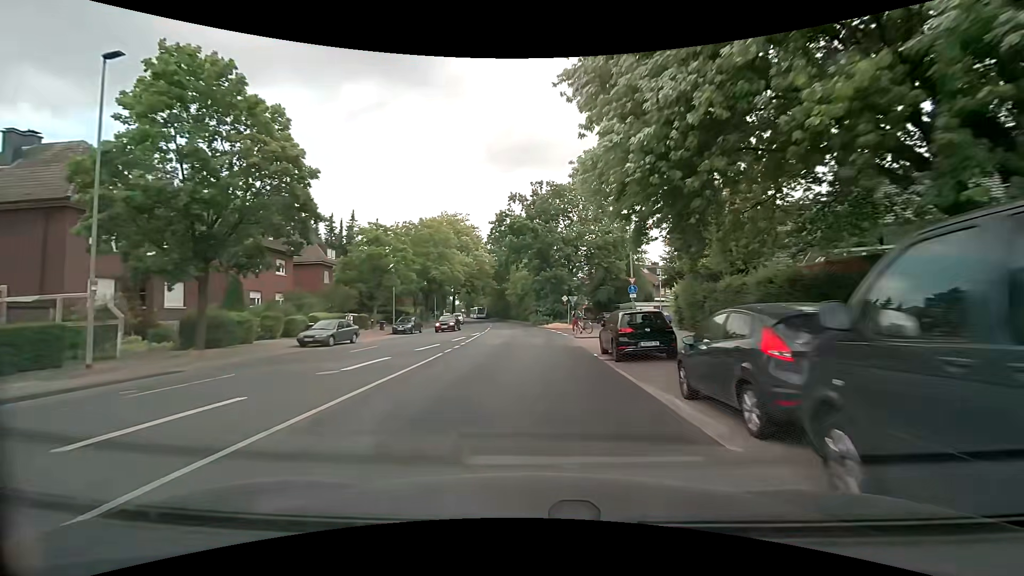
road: tertiary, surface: asphalt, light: Day
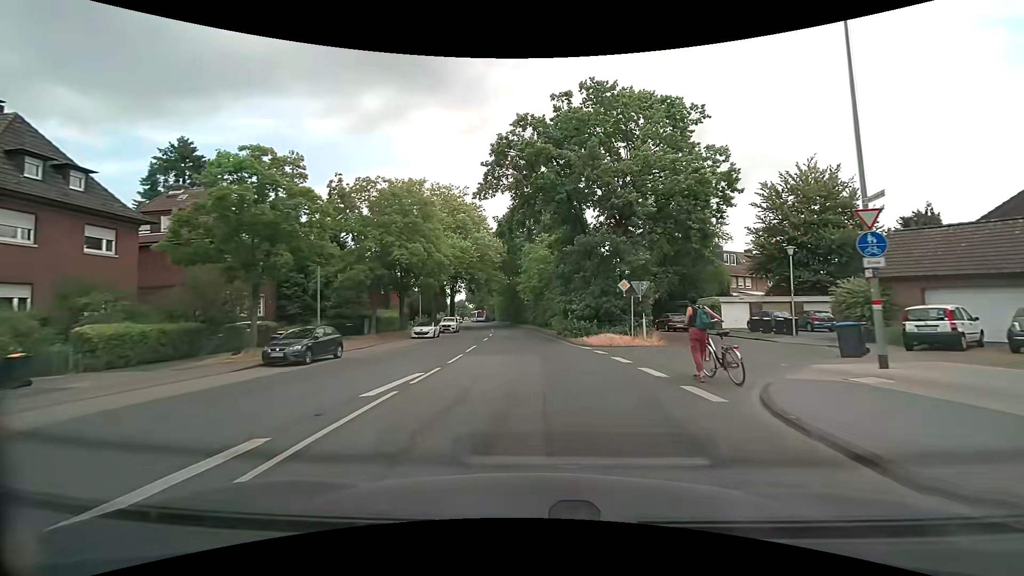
(-0.7, +22.3) m; -2°
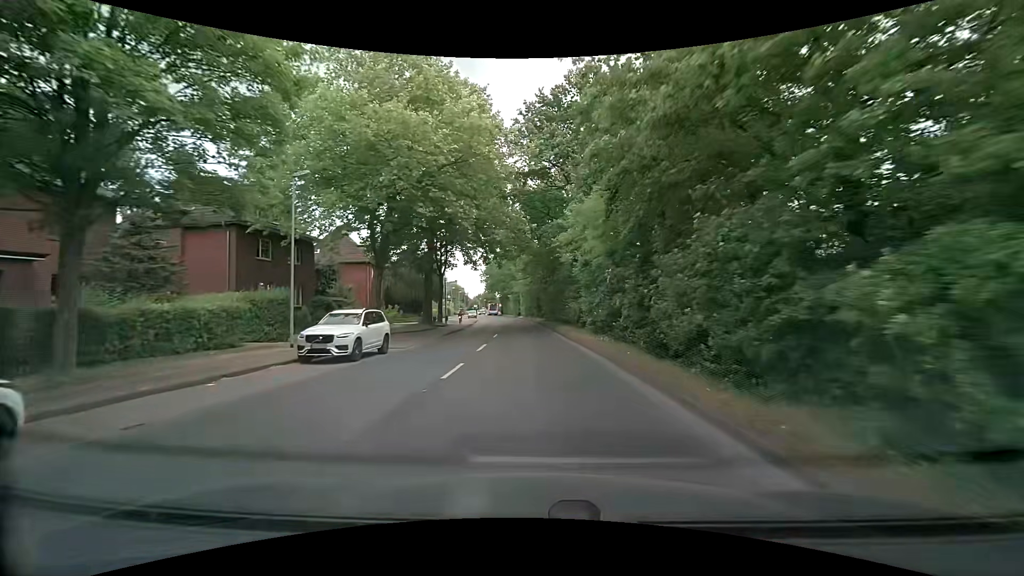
(-1.3, +37.8) m; -4°
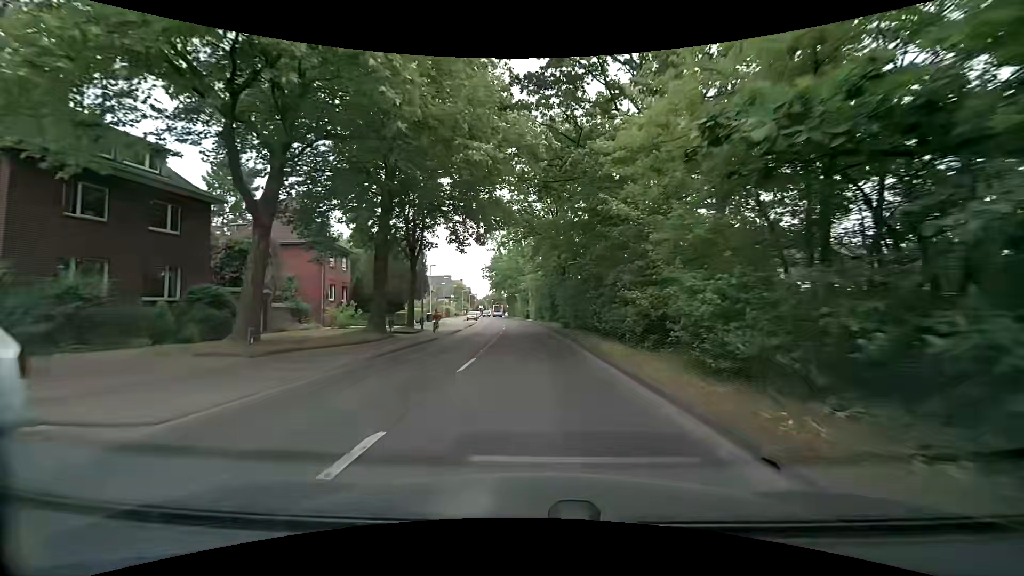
(-0.2, +15.3) m; -1°
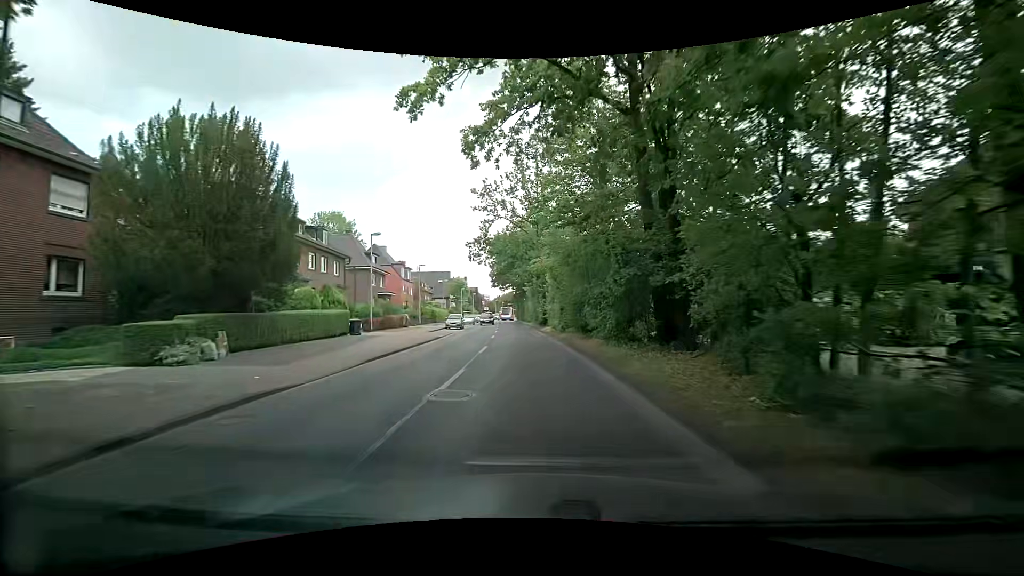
(-0.5, +30.4) m; -1°
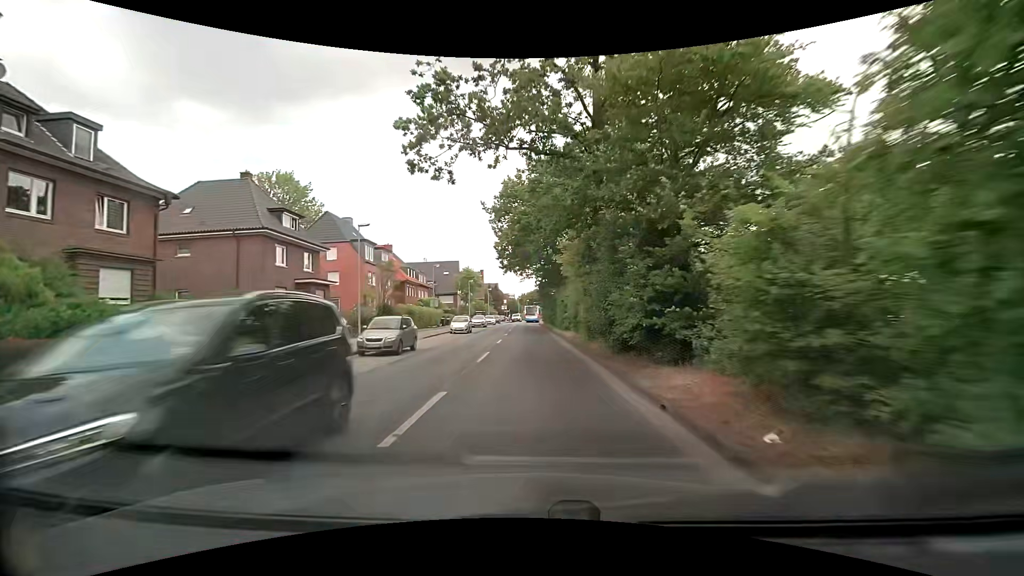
(-1.2, +30.3) m; -4°
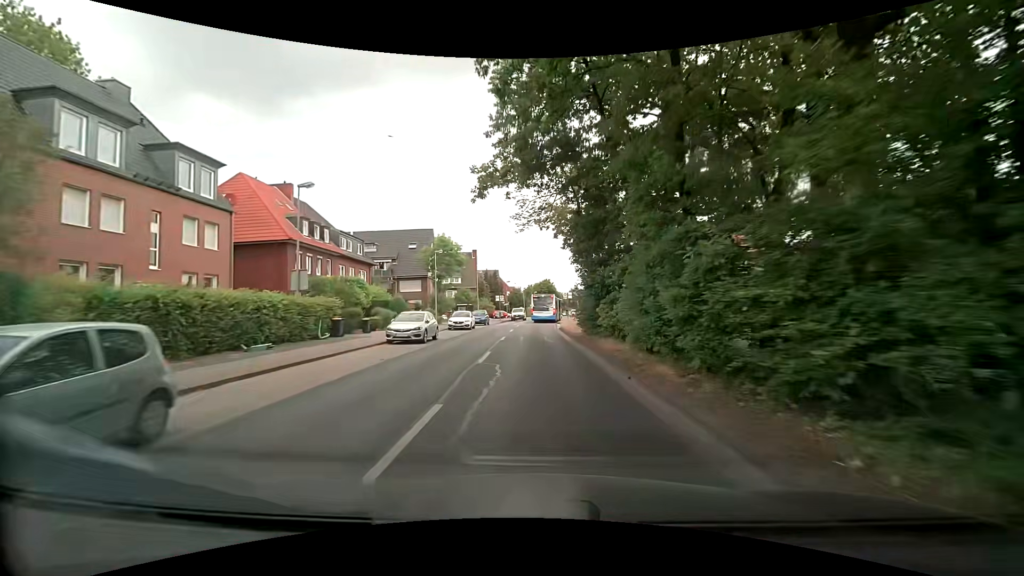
(-0.8, +37.8) m; -1°
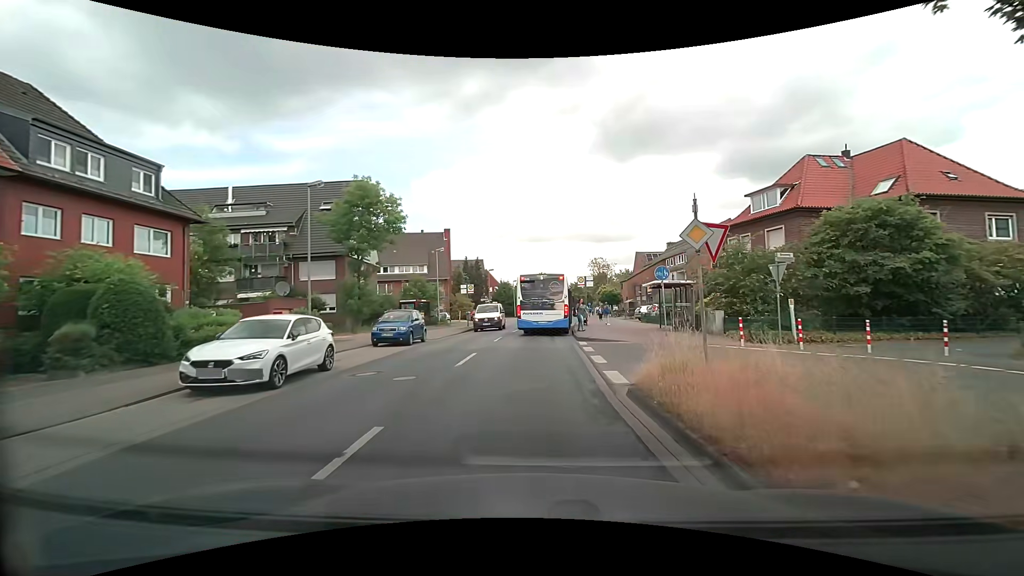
(-0.1, +27.3) m; +1°
